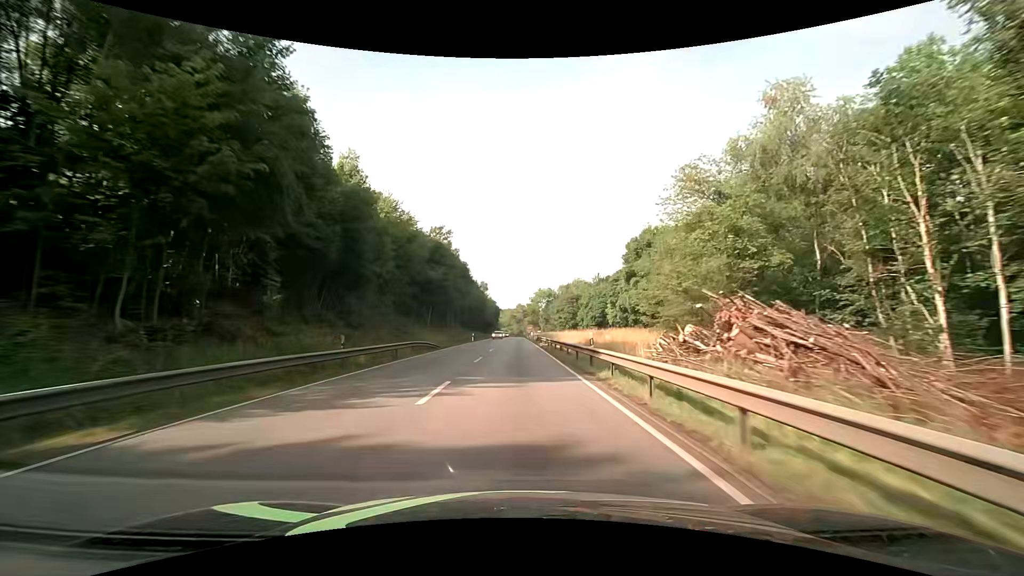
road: primary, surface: asphalt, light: Day
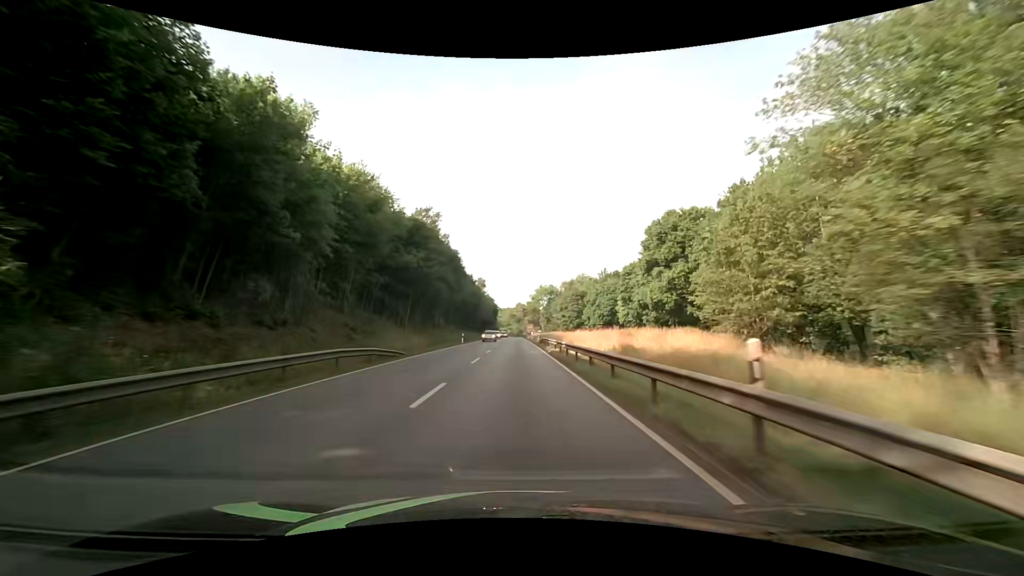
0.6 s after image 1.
(0.0, +12.5) m; 0°
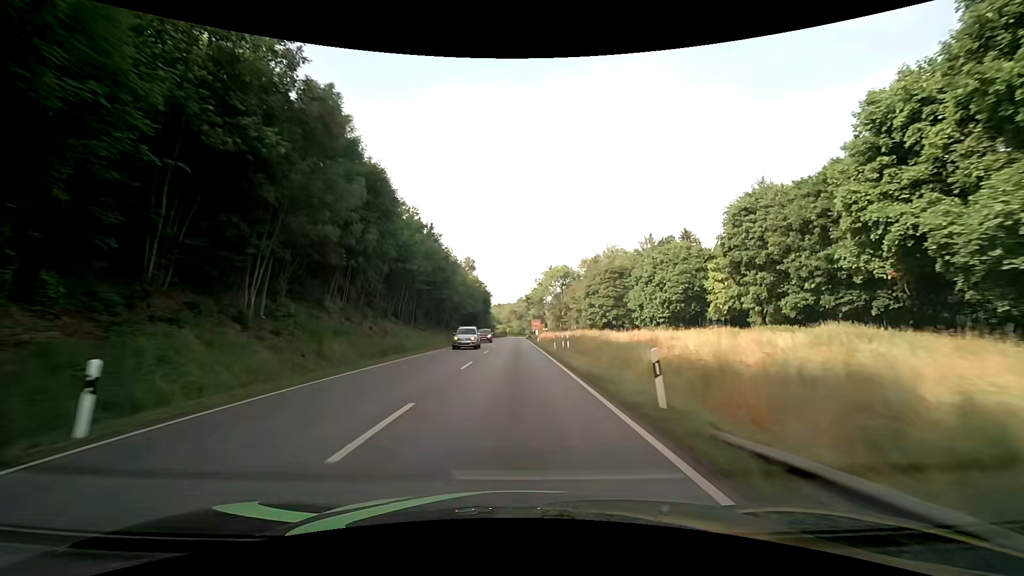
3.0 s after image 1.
(-0.4, +50.1) m; -1°
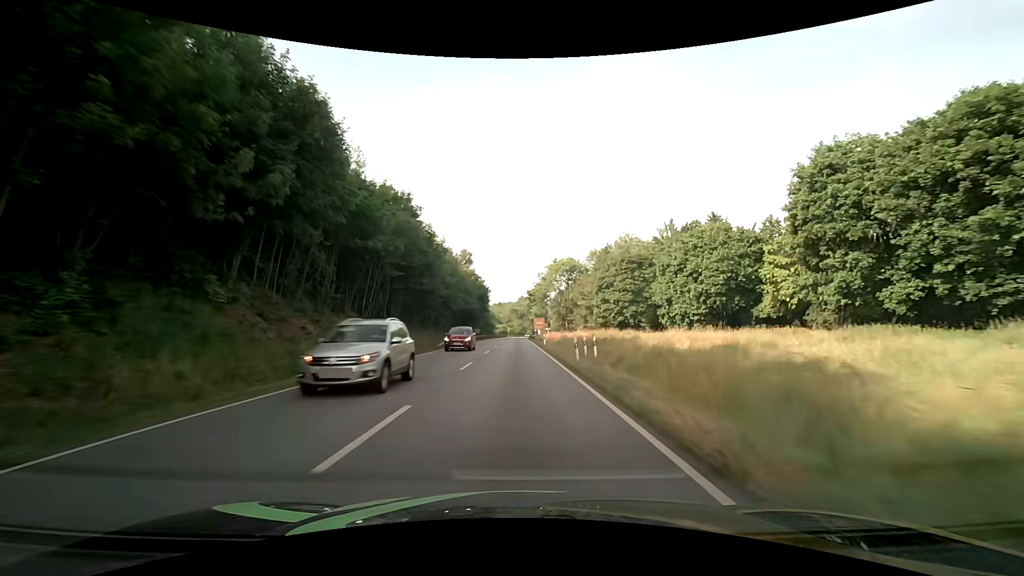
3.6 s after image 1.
(0.0, +12.5) m; 0°
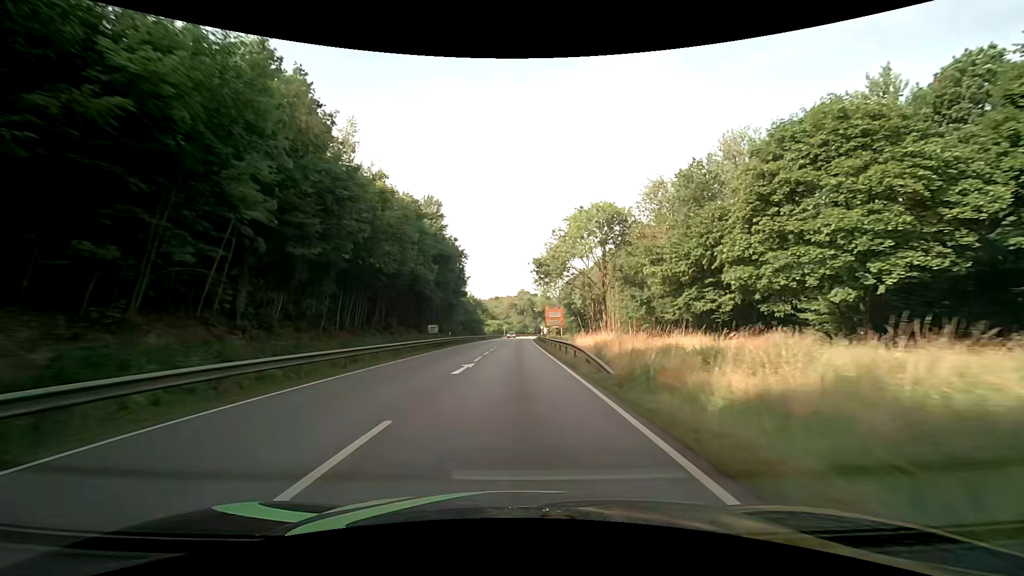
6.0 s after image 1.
(-0.1, +50.2) m; 0°
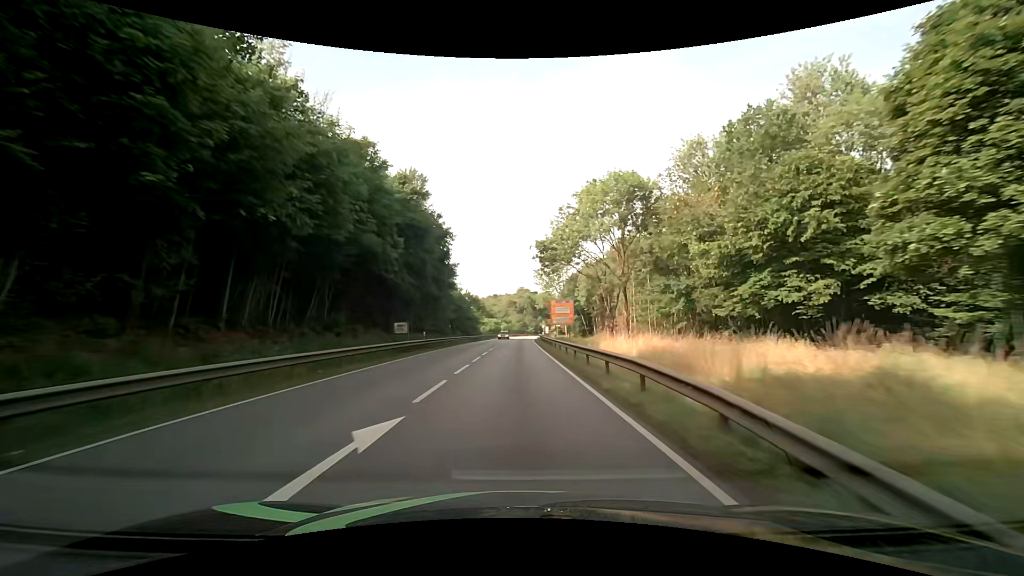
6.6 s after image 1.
(0.0, +12.6) m; 0°
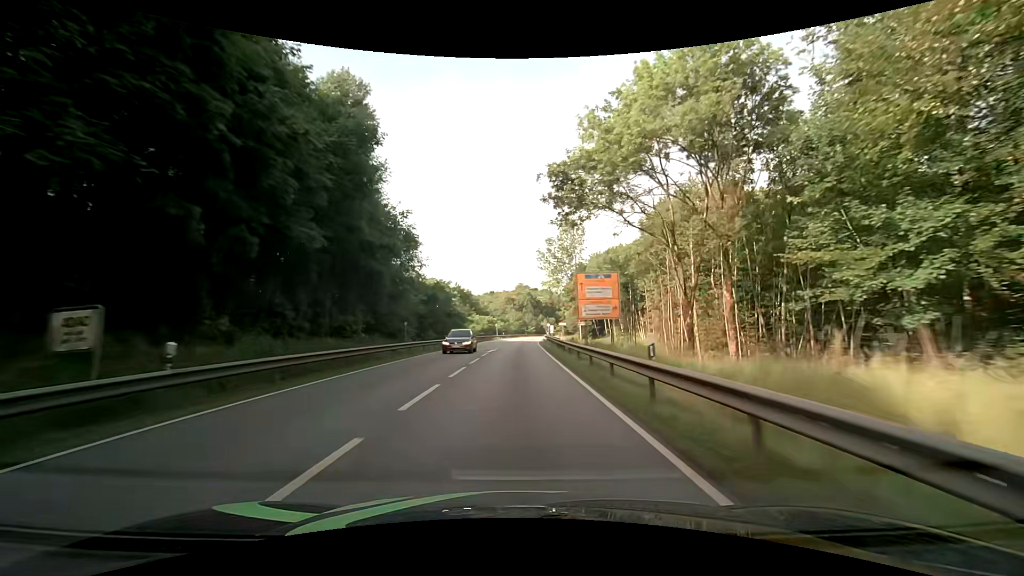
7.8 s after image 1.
(+0.1, +25.1) m; 0°
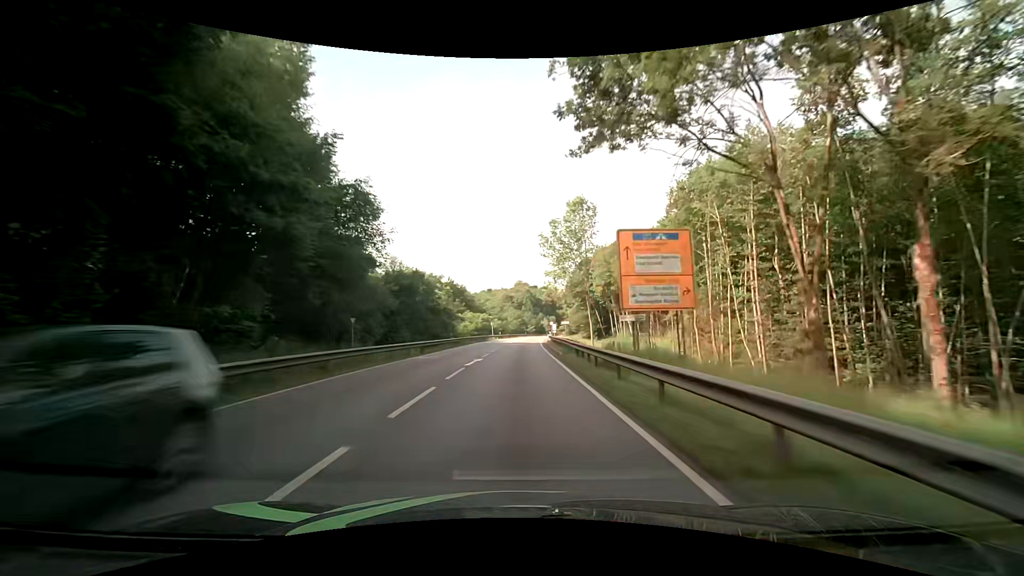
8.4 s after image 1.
(0.0, +12.6) m; 0°
(0, +10) (0, +20) (0, +30) (0, +40) (0, +50) (+1, +60) (+1, +70) (+2, +80) (+3, +90) (+3, +100) m
